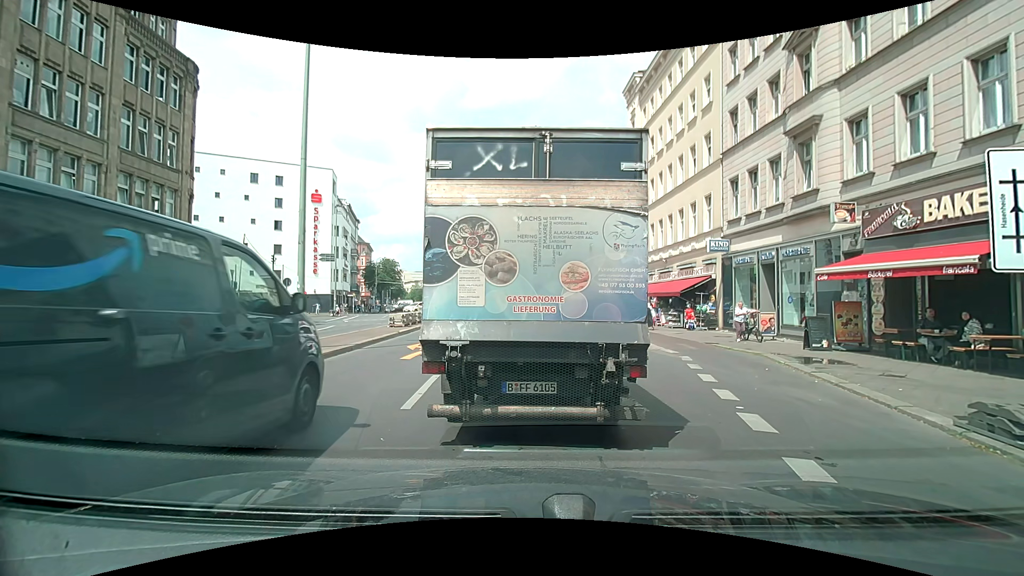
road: secondary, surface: asphalt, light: Day
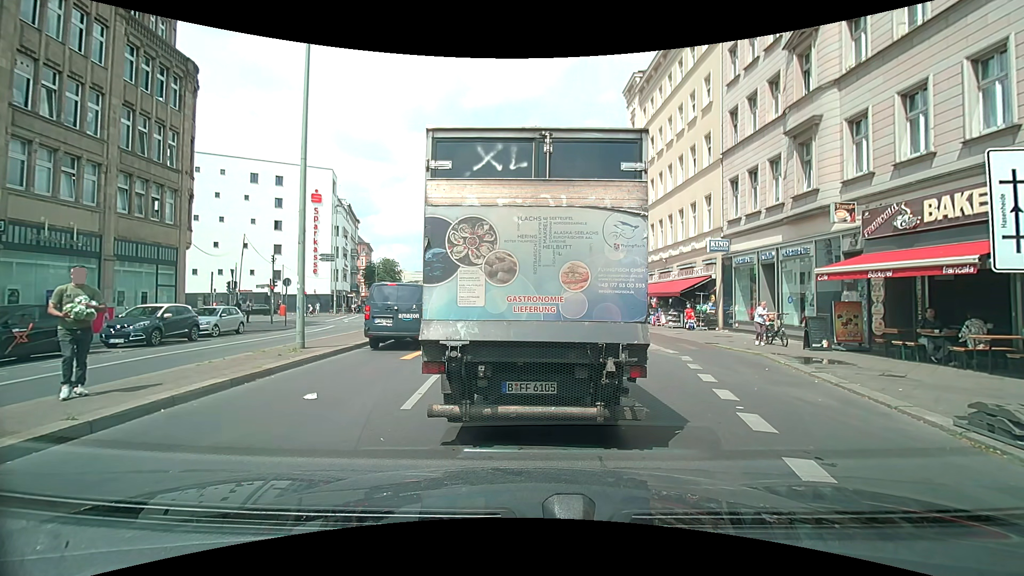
(0.0, 0.0) m; 0°
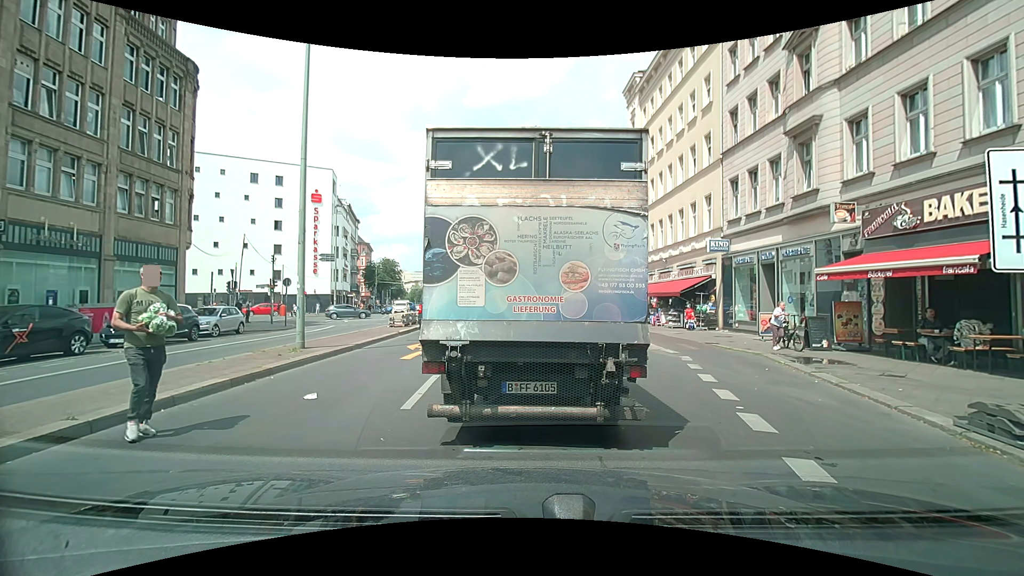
(0.0, 0.0) m; 0°
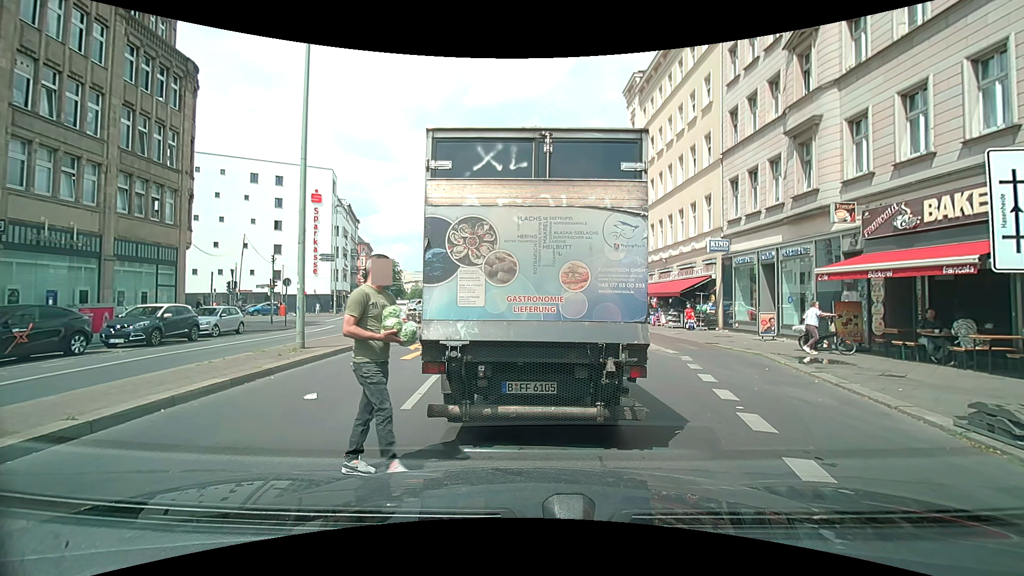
(0.0, 0.0) m; 0°
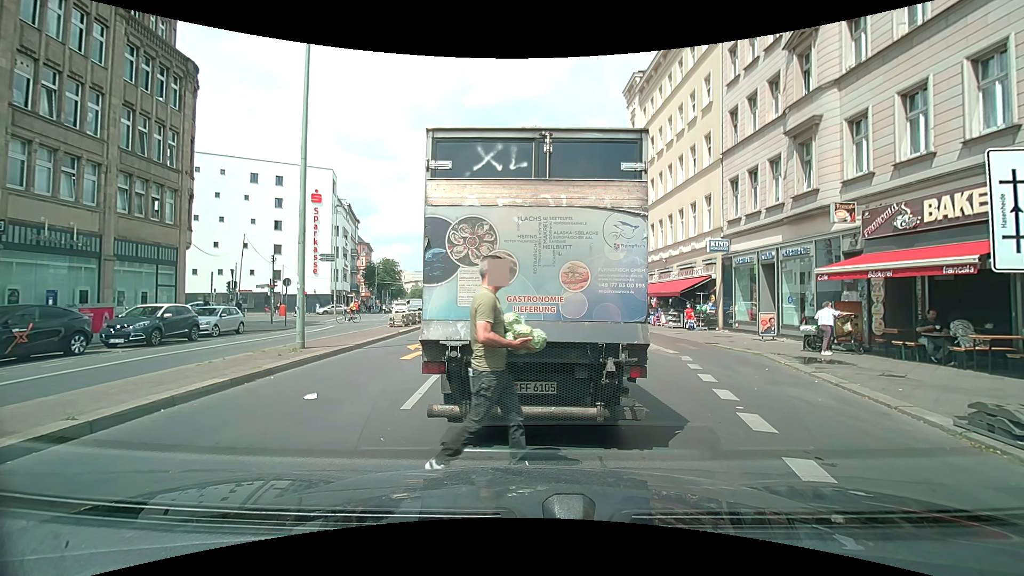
(0.0, 0.0) m; 0°
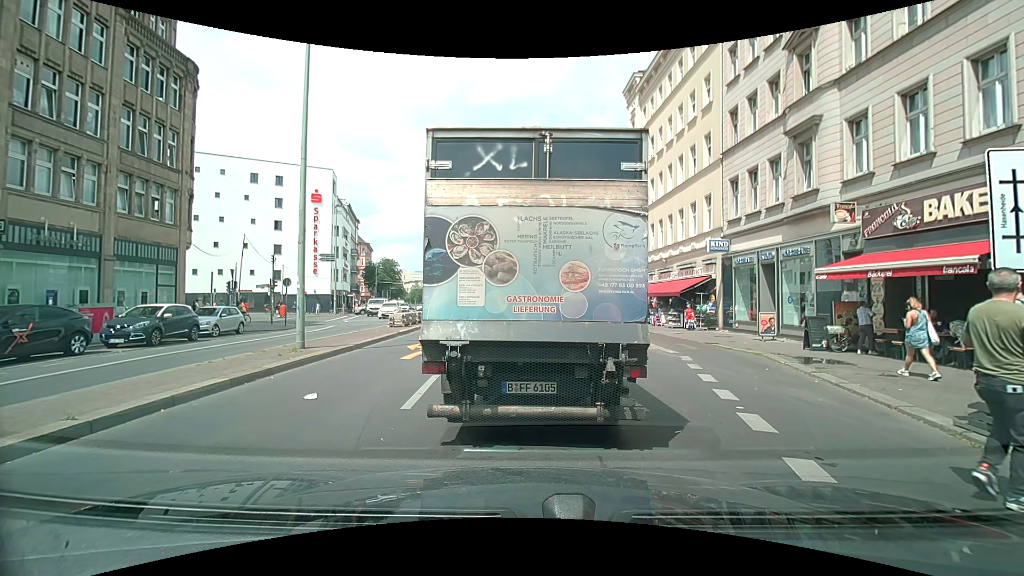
(0.0, 0.0) m; 0°
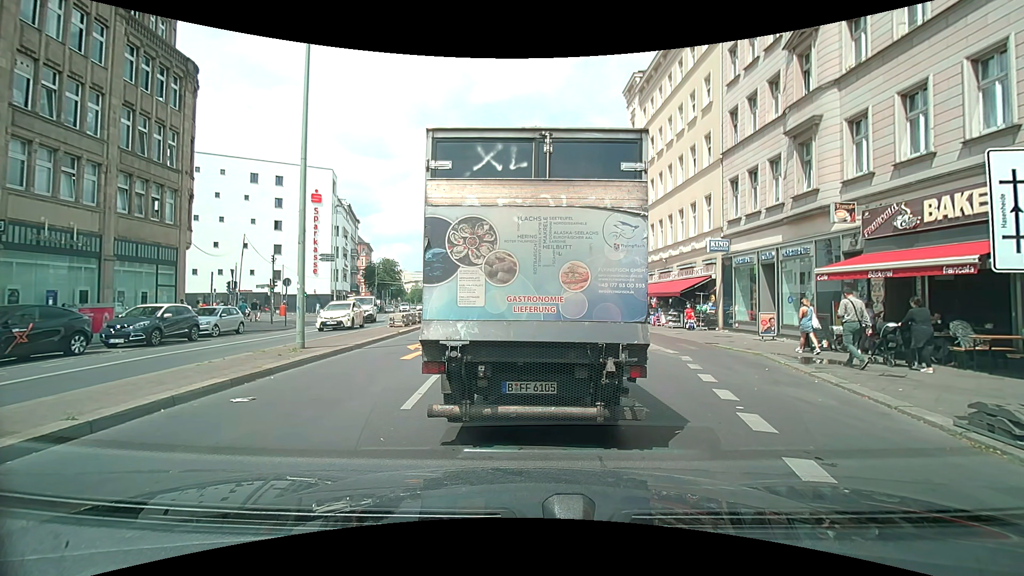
(0.0, 0.0) m; 0°
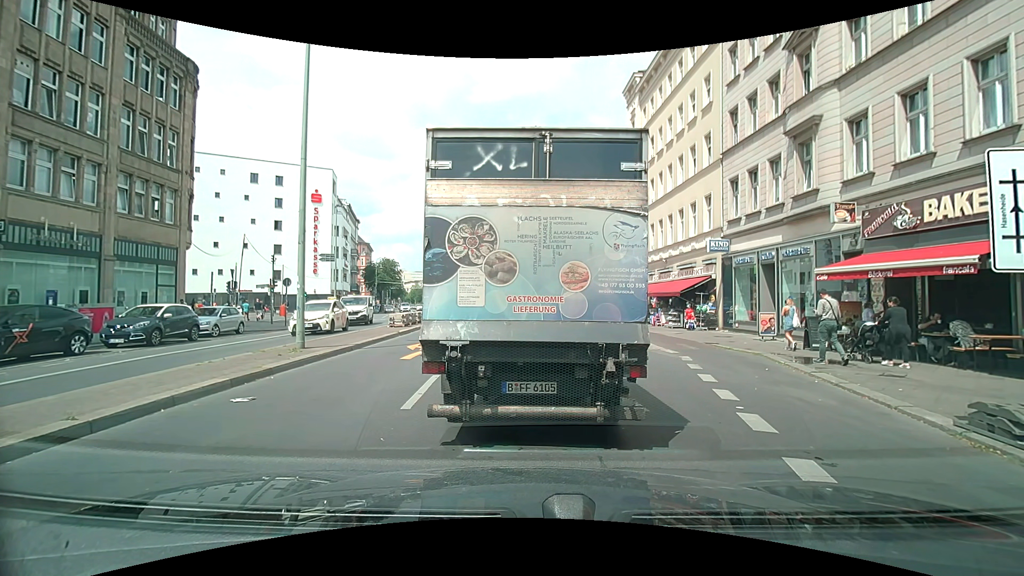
(0.0, 0.0) m; 0°
